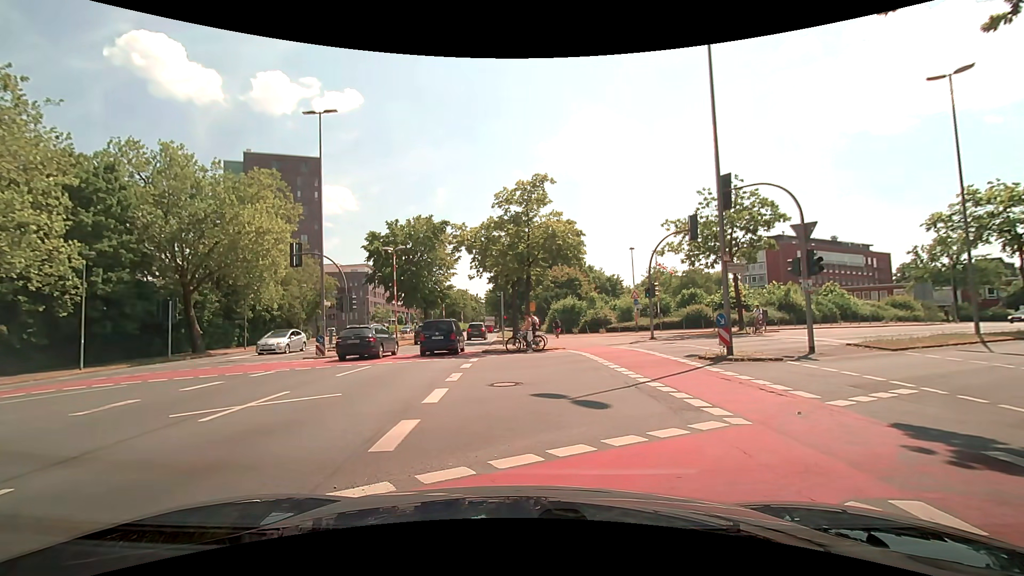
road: primary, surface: asphalt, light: Day
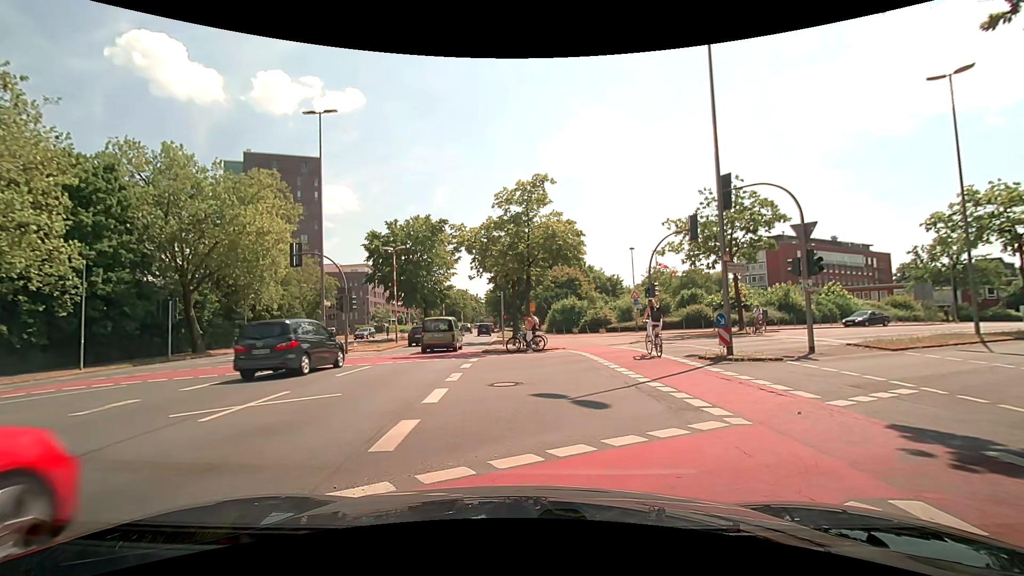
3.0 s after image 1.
(0.0, 0.0) m; 0°
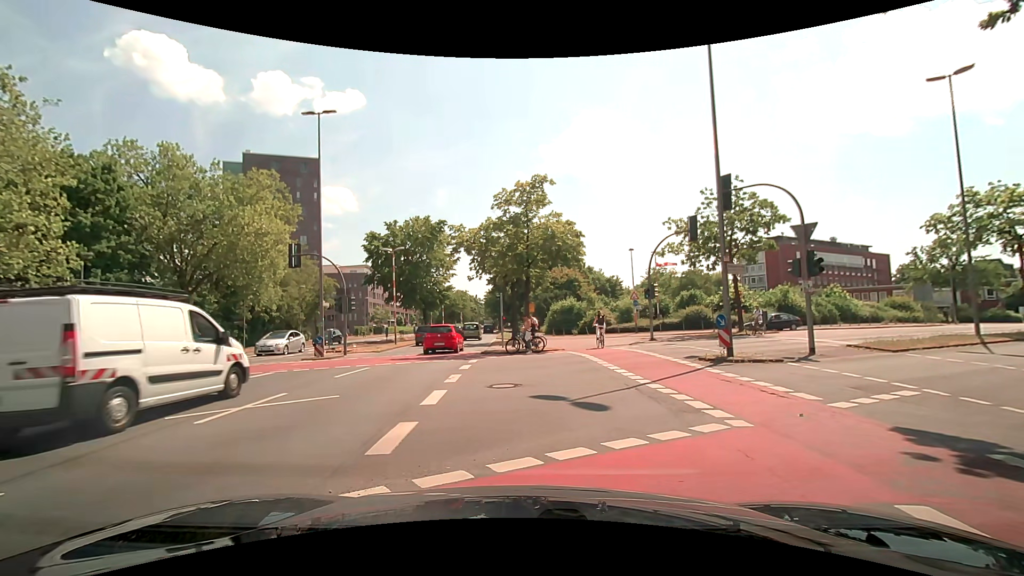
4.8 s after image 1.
(0.0, 0.0) m; 0°
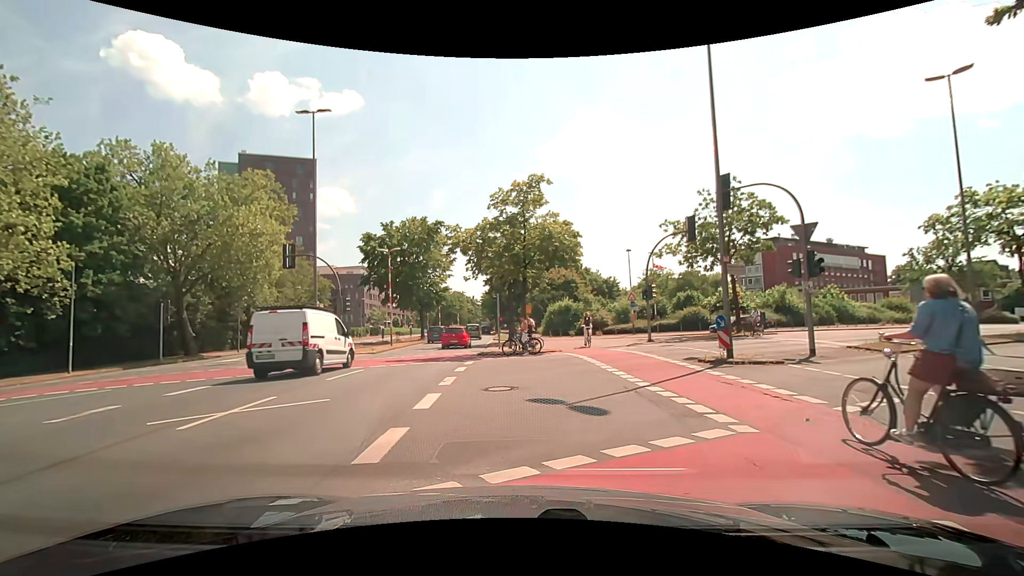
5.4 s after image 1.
(0.0, +0.3) m; 0°
